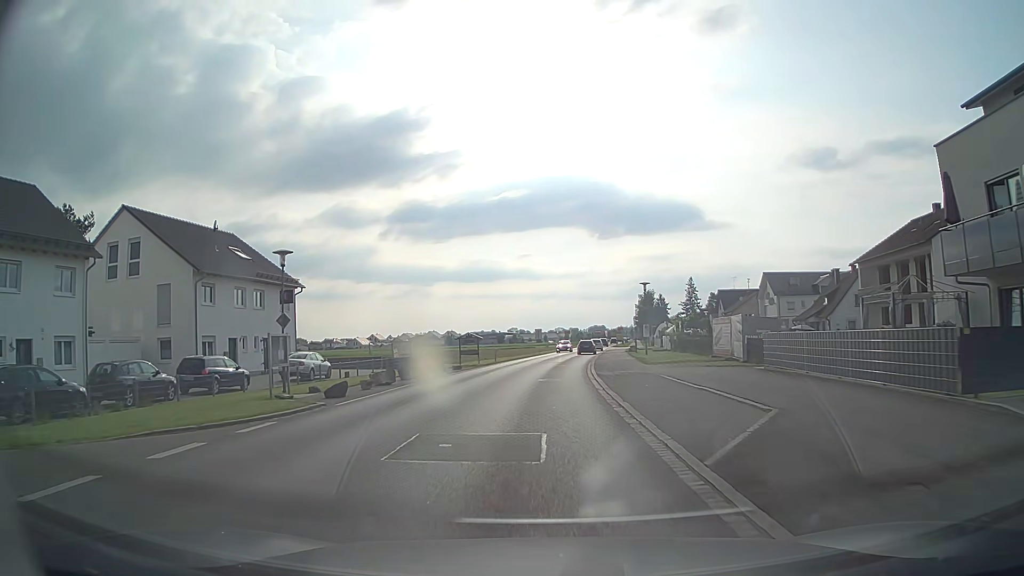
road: tertiary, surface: asphalt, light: Day
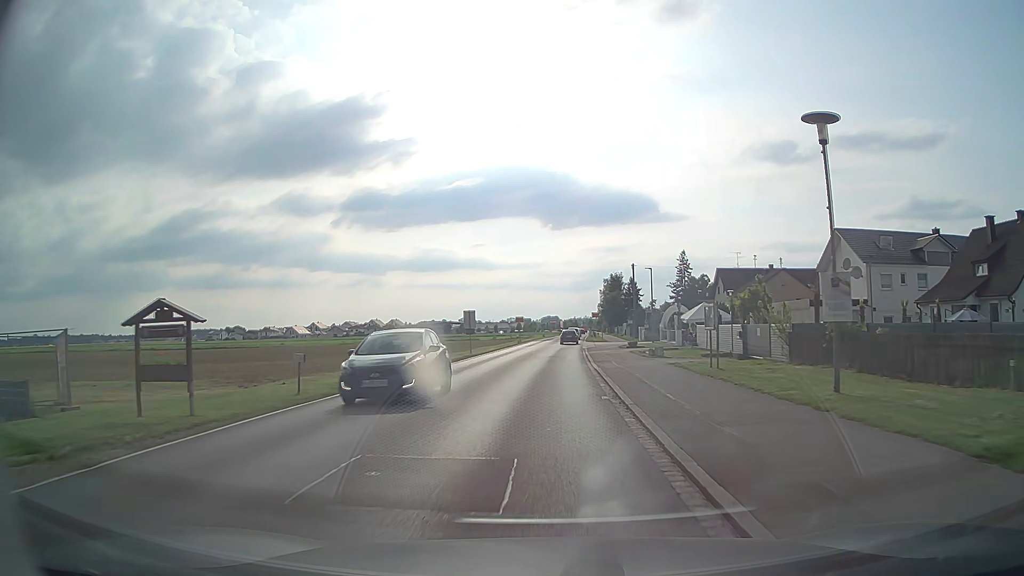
(+1.2, +35.5) m; +4°
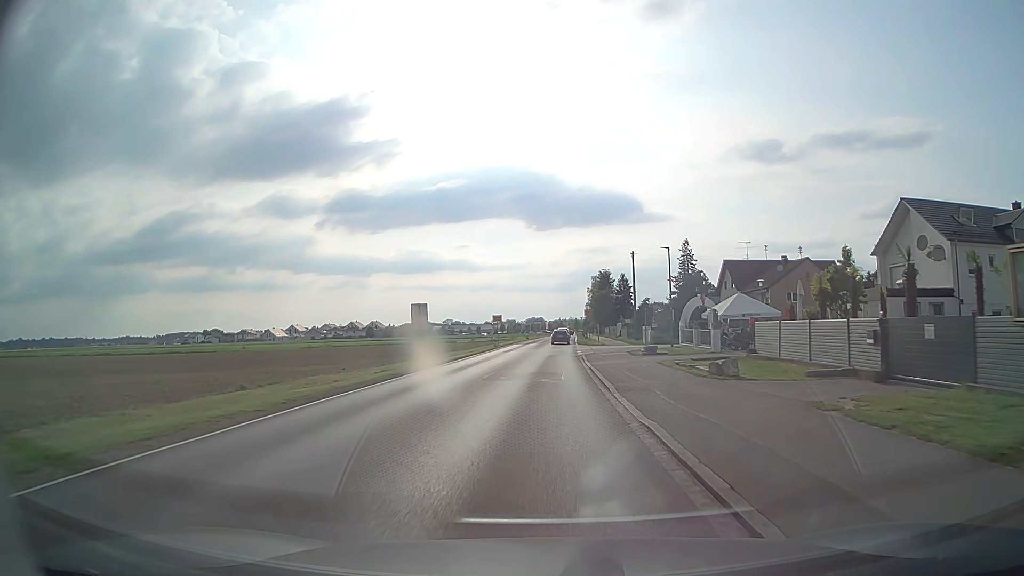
(+0.2, +14.3) m; +1°
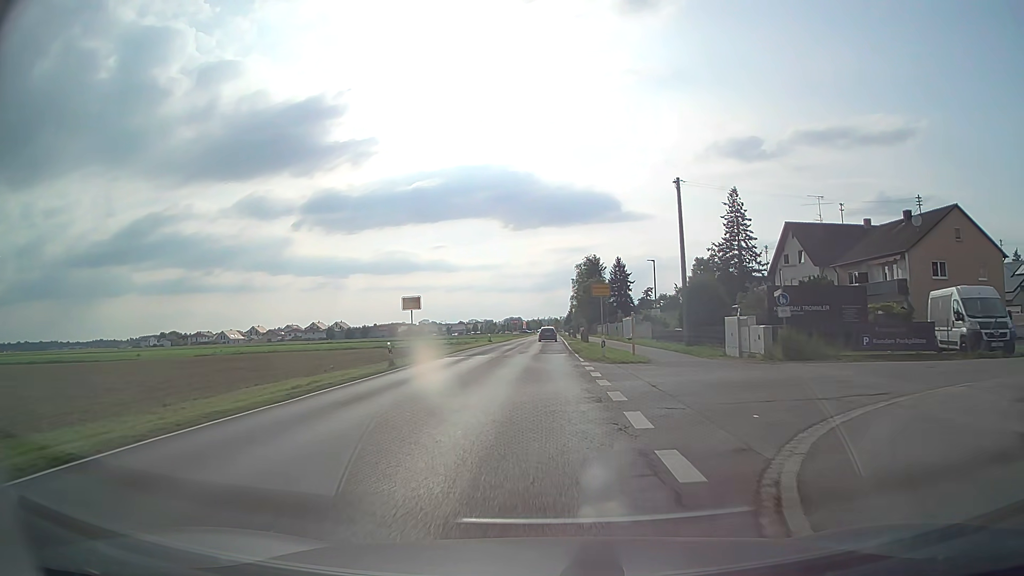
(+0.7, +35.9) m; +2°
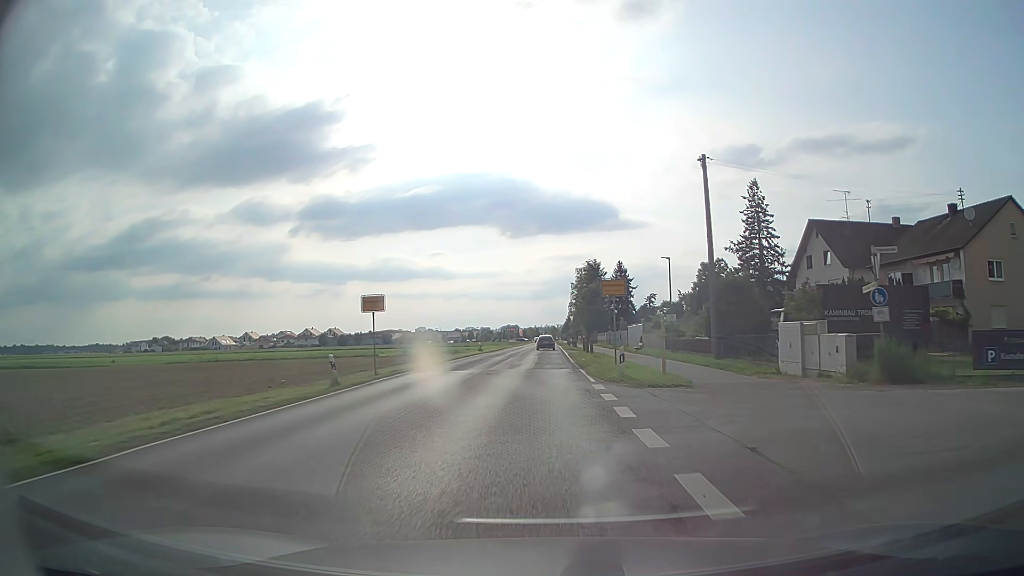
(0.0, +7.2) m; 0°
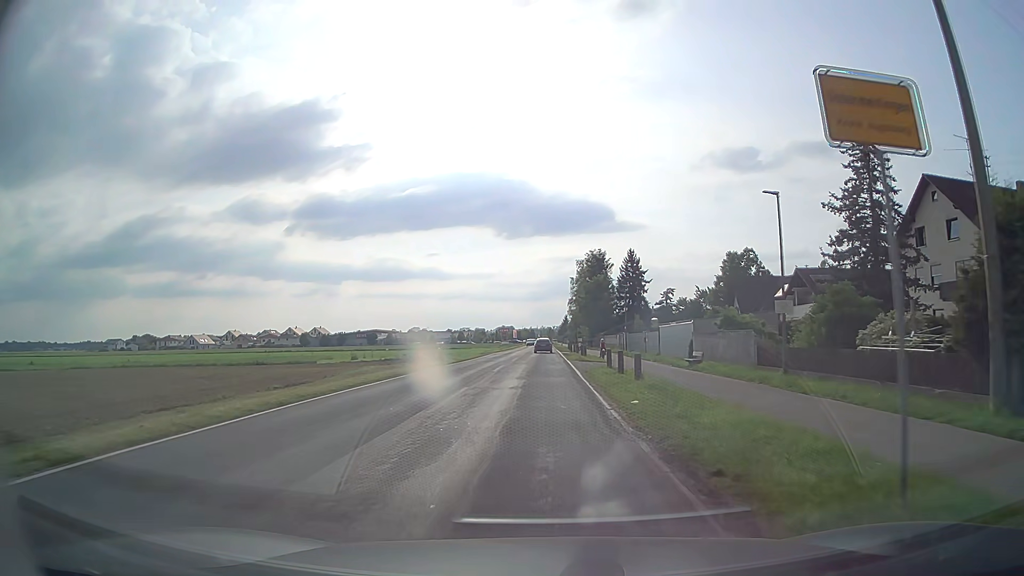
(+0.1, +21.5) m; 0°
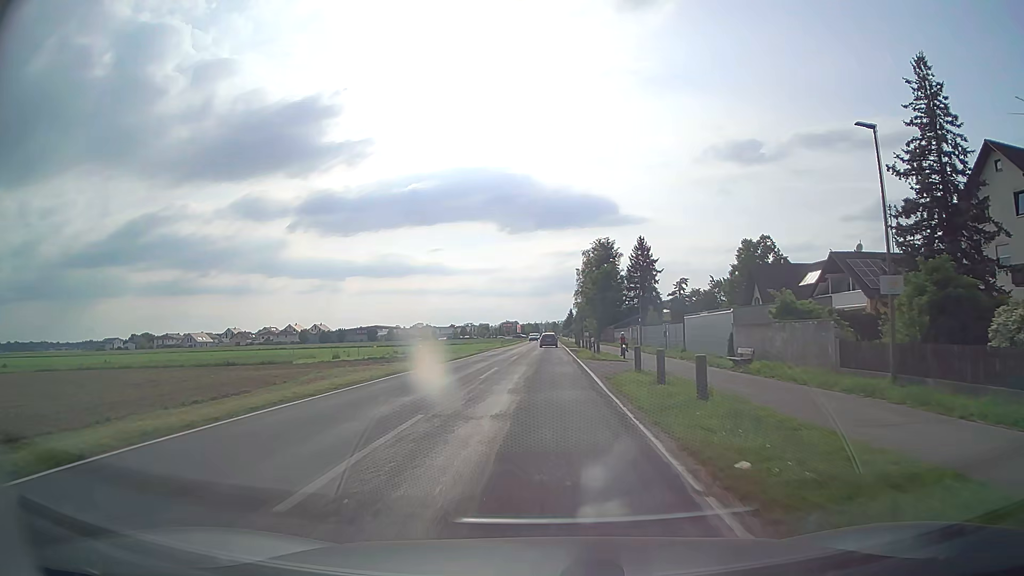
(0.0, +7.3) m; -1°
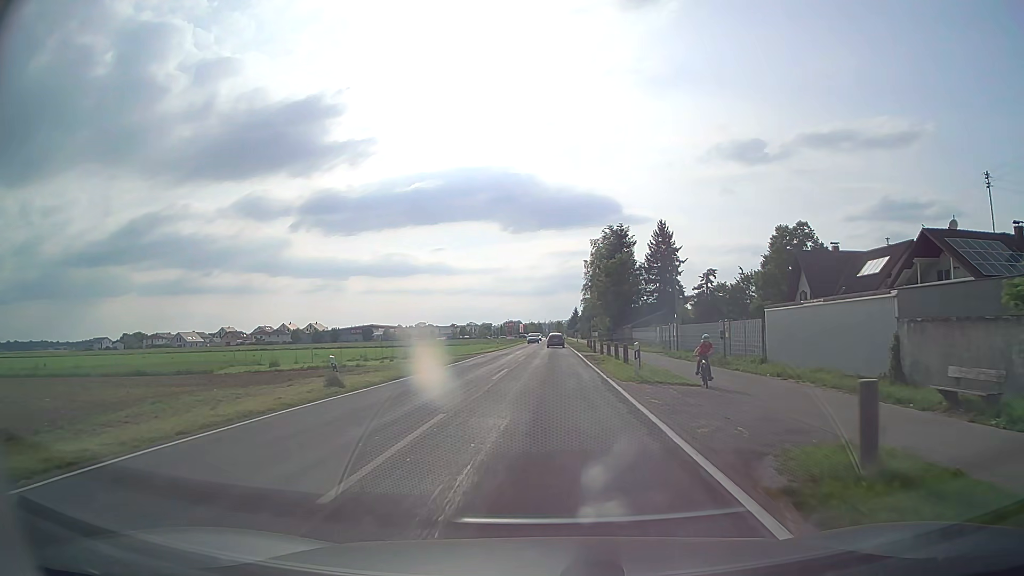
(-0.1, +14.7) m; 0°
(0, +10) (0, +20) (0, +30) (0, +40) (+1, +50) (+1, +60) (+1, +70) (+1, +80) (+1, +90) (+2, +100) m
